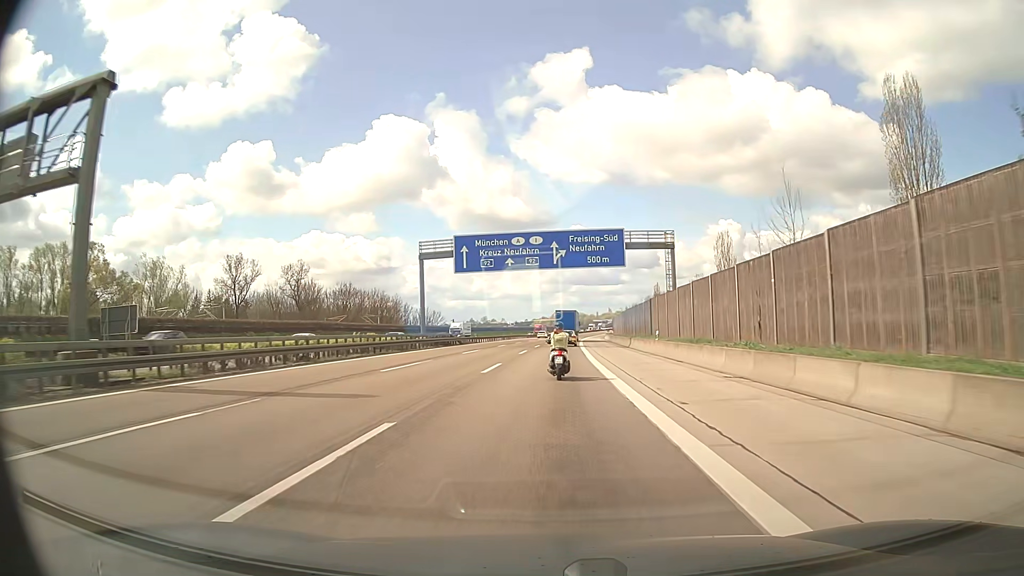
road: motorway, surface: asphalt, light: Day
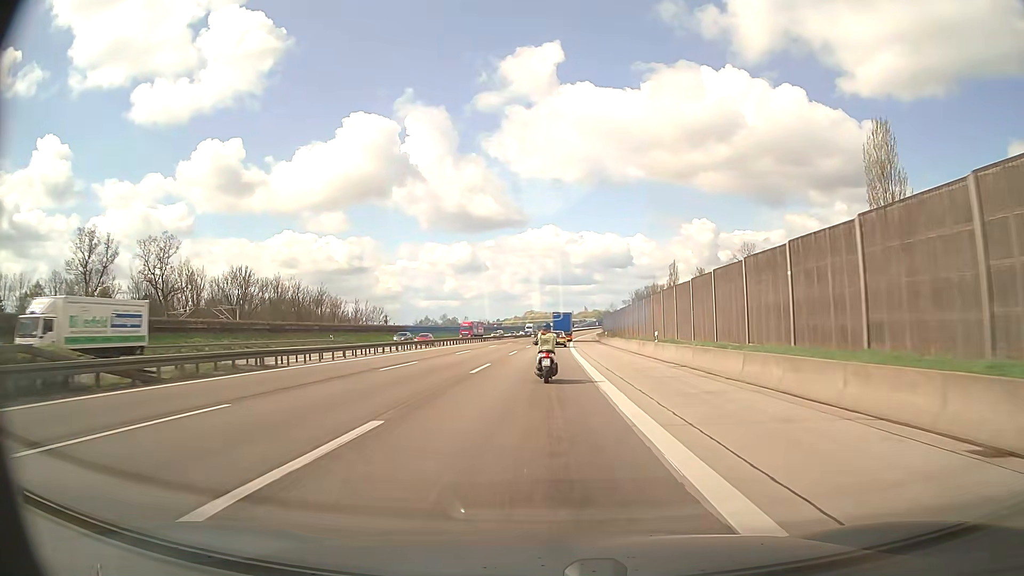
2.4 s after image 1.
(+1.2, +53.2) m; +2°
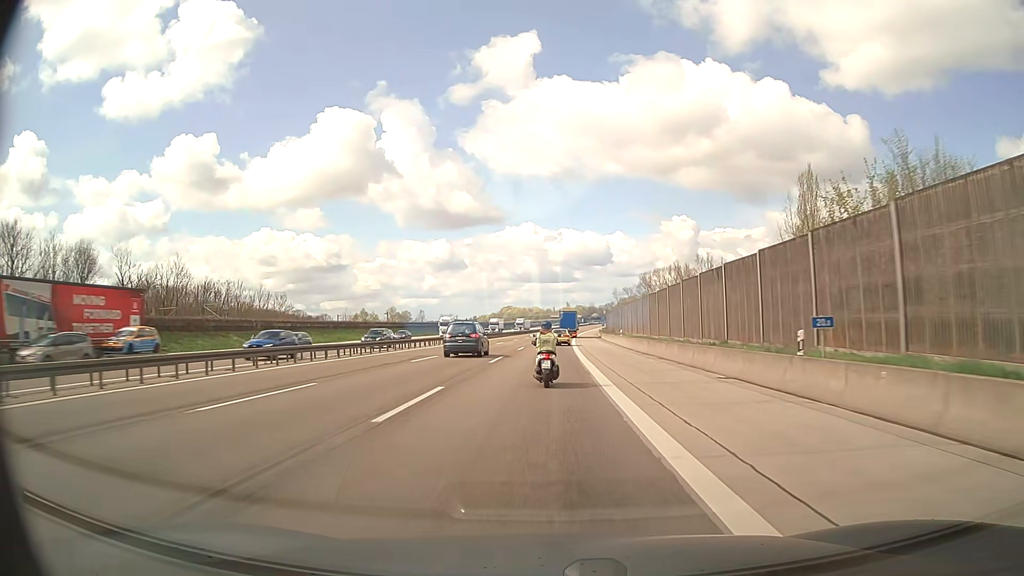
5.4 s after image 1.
(+0.9, +67.4) m; +2°
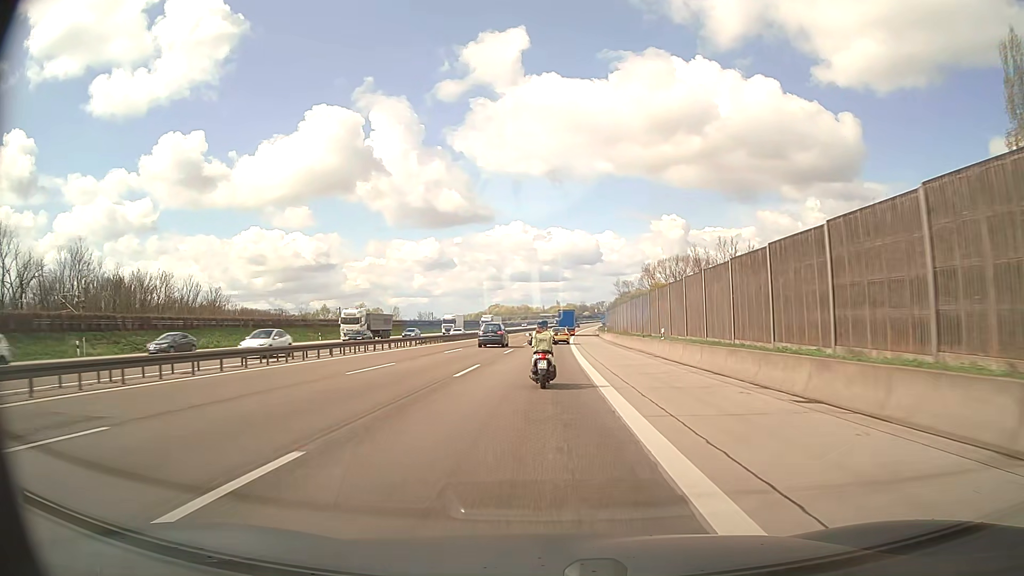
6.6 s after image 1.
(+0.2, +26.7) m; +1°
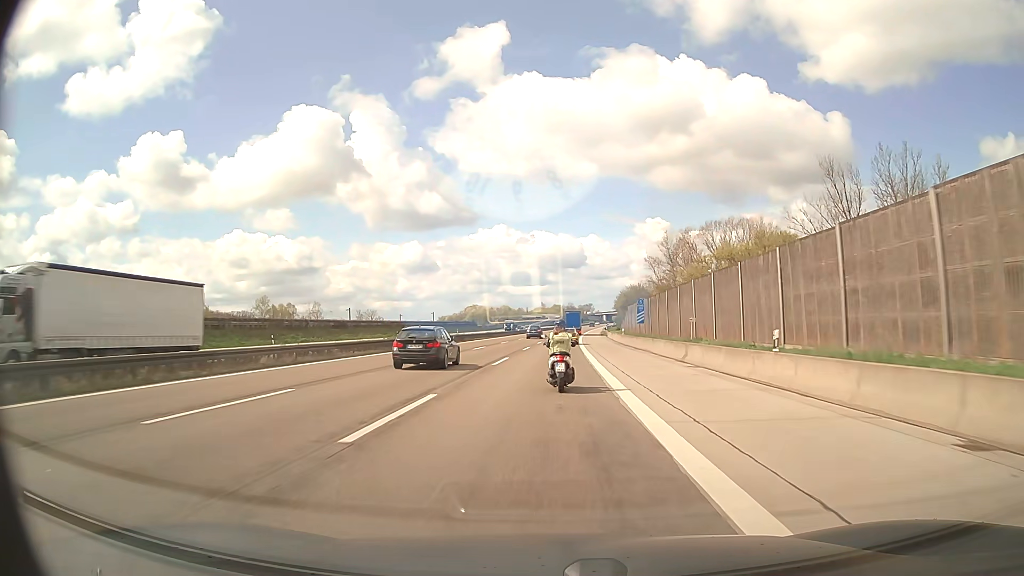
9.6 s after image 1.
(+0.6, +65.4) m; +1°
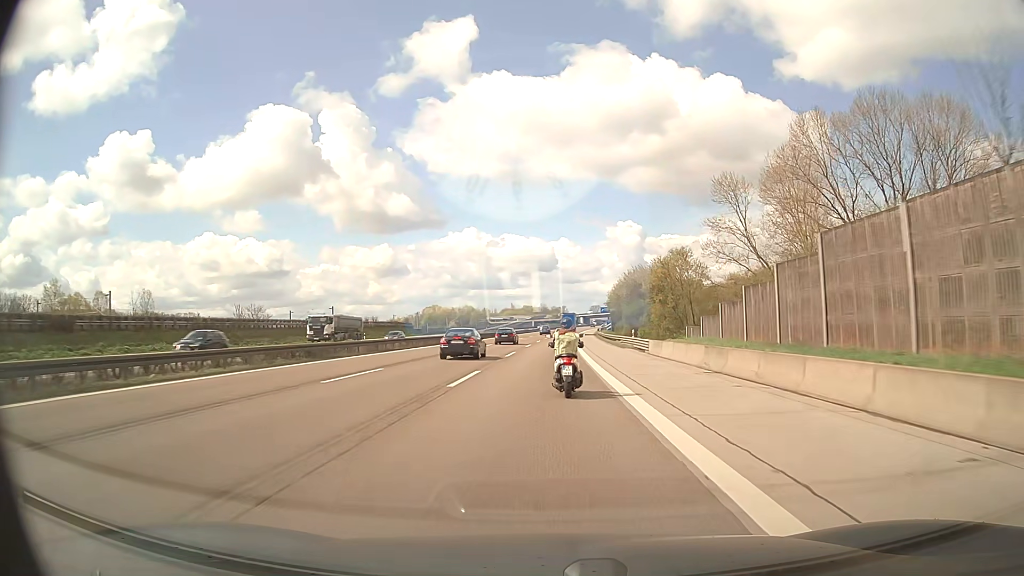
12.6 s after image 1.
(+1.3, +64.2) m; +2°
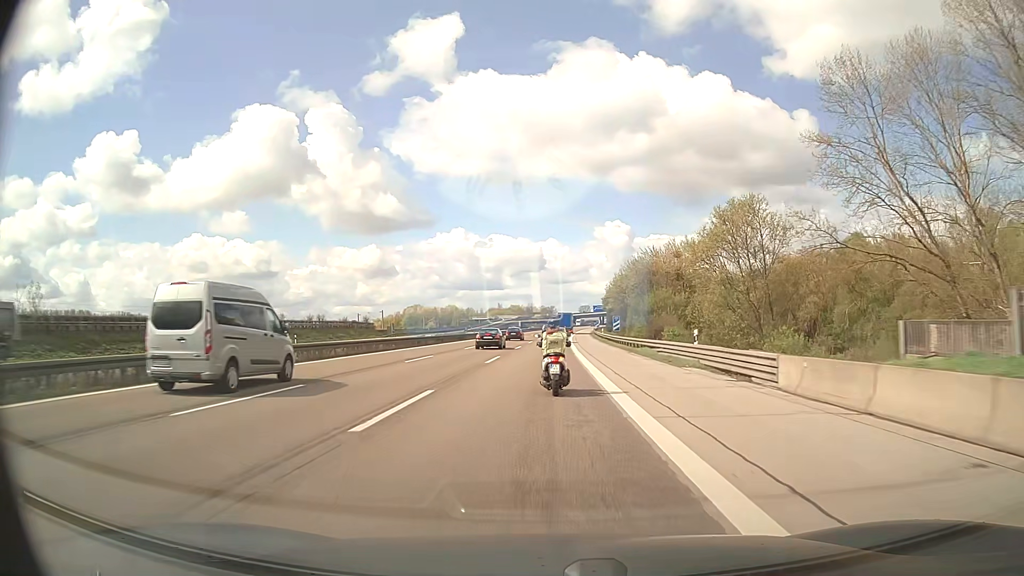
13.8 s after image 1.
(+0.2, +25.0) m; +1°
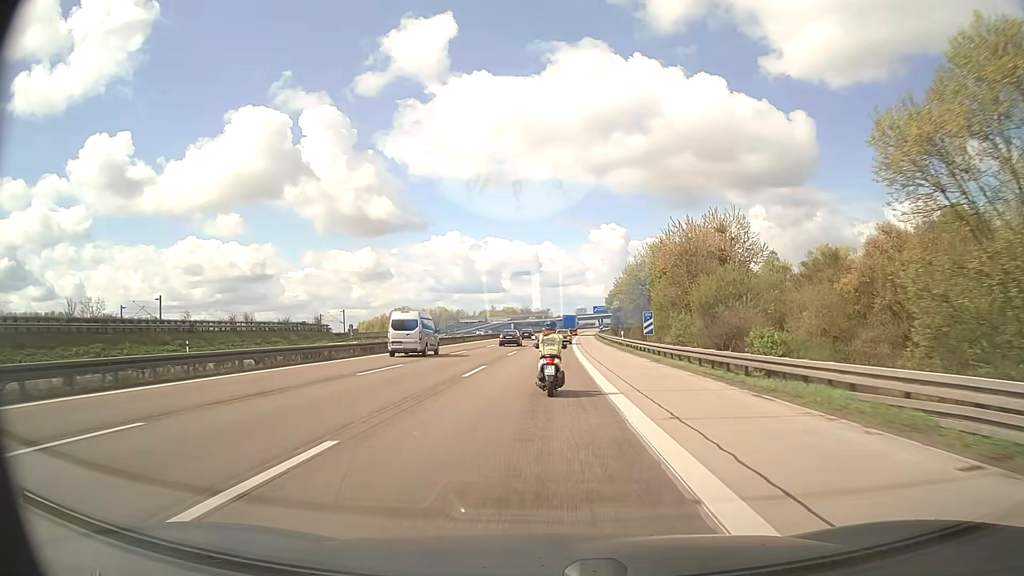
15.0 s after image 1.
(+0.1, +25.2) m; 0°
(0, +10) (0, +20) (0, +30) (0, +40) (0, +50) (+1, +60) (+1, +70) (+1, +80) (+2, +90) (+2, +100) m
